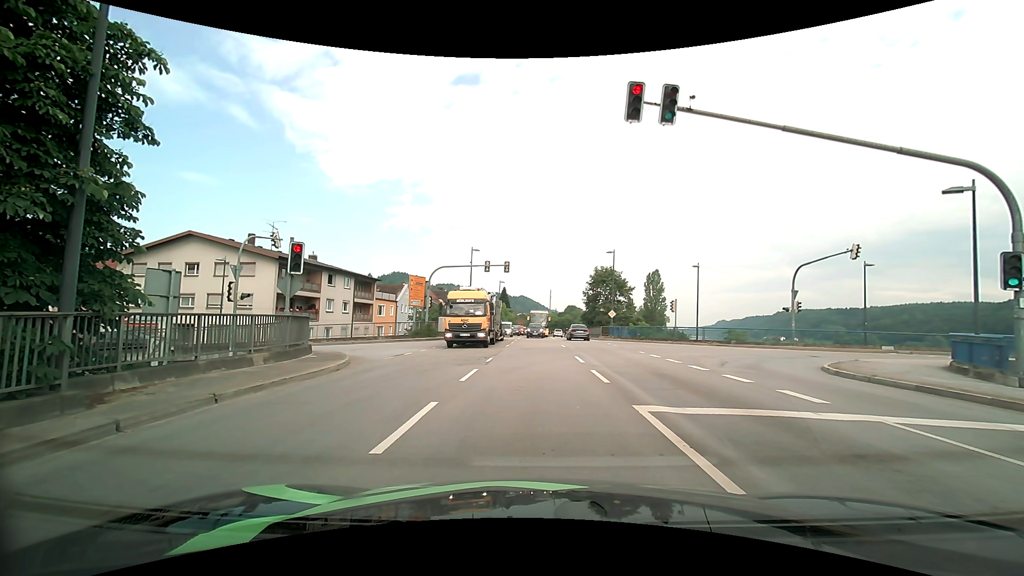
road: primary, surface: asphalt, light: Day
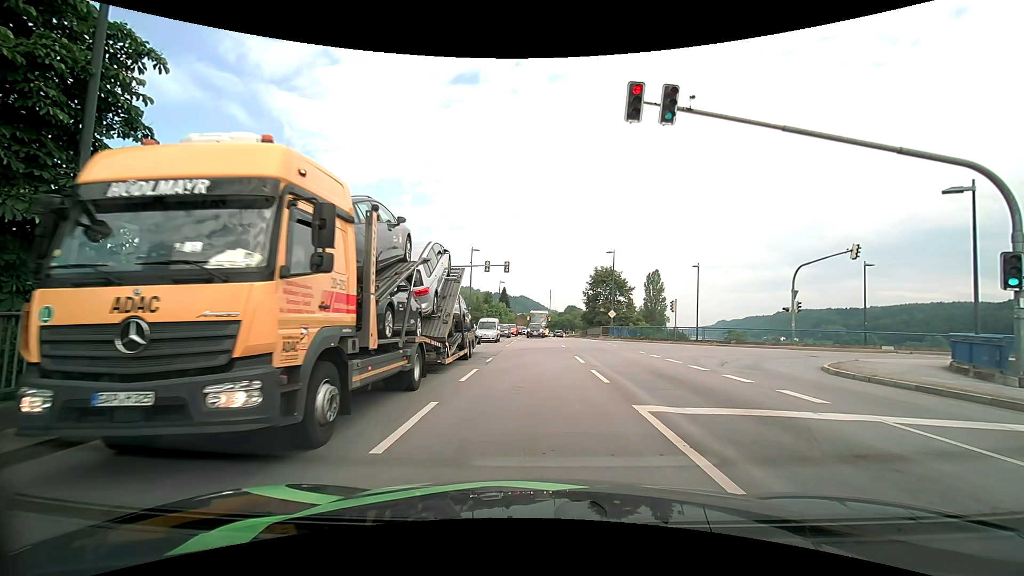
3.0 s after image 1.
(0.0, 0.0) m; 0°
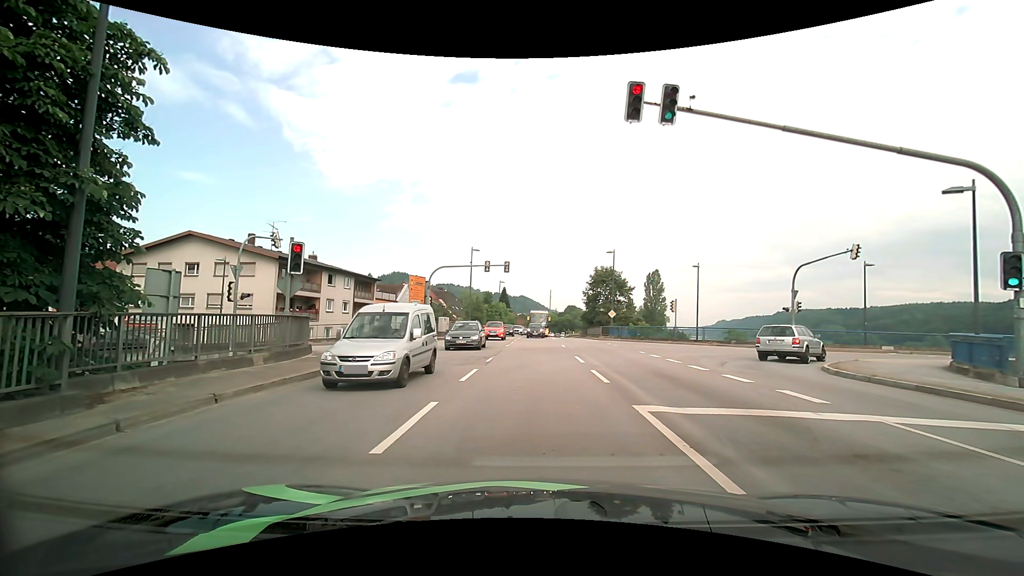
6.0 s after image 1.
(0.0, 0.0) m; 0°
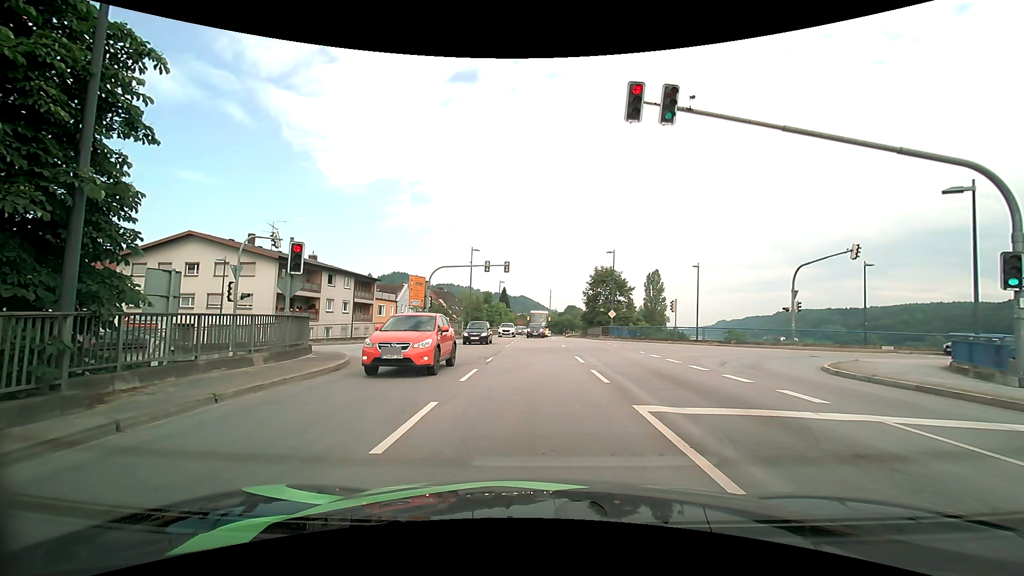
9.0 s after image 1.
(0.0, 0.0) m; 0°
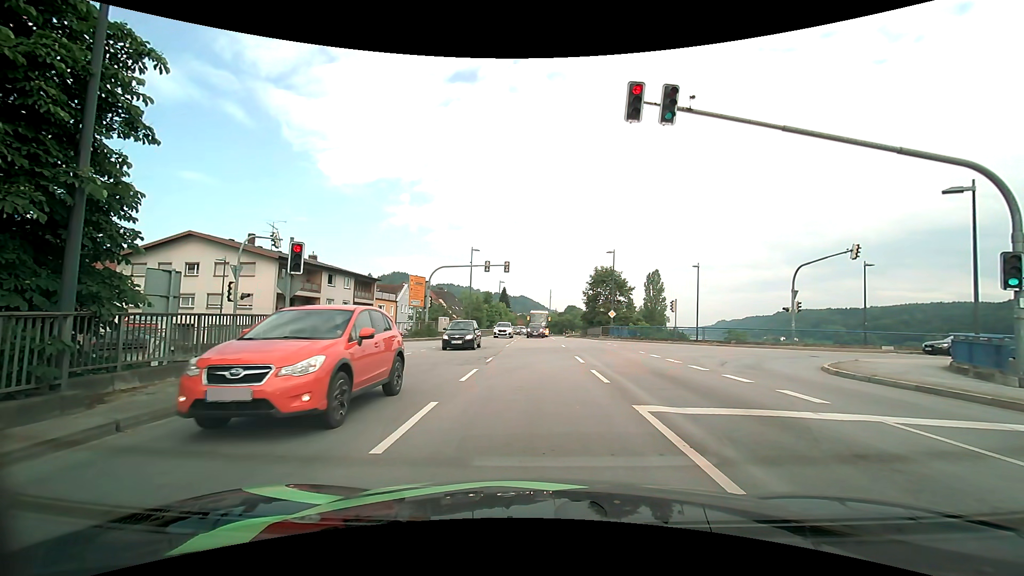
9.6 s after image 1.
(0.0, 0.0) m; 0°
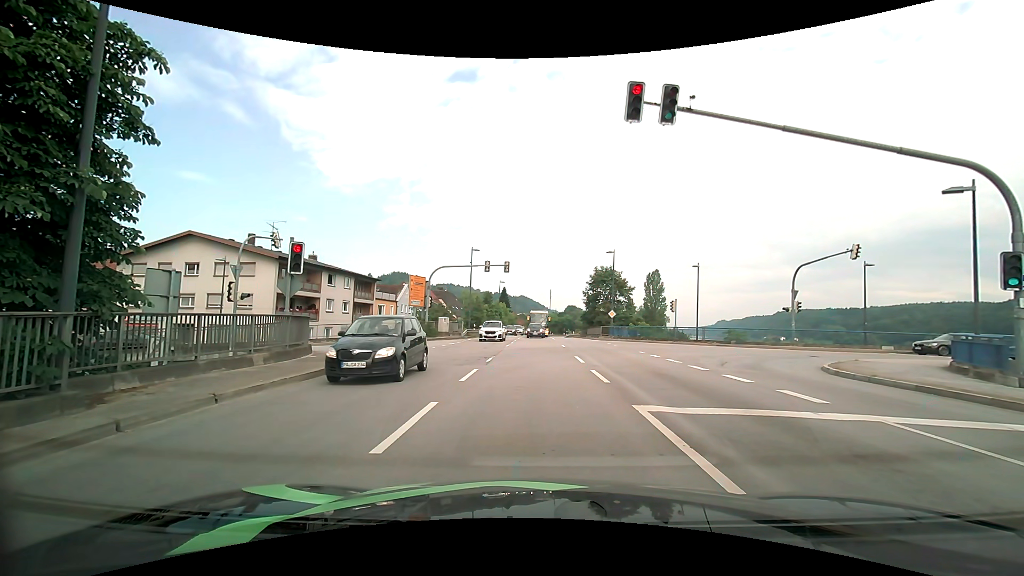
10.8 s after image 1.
(0.0, 0.0) m; 0°
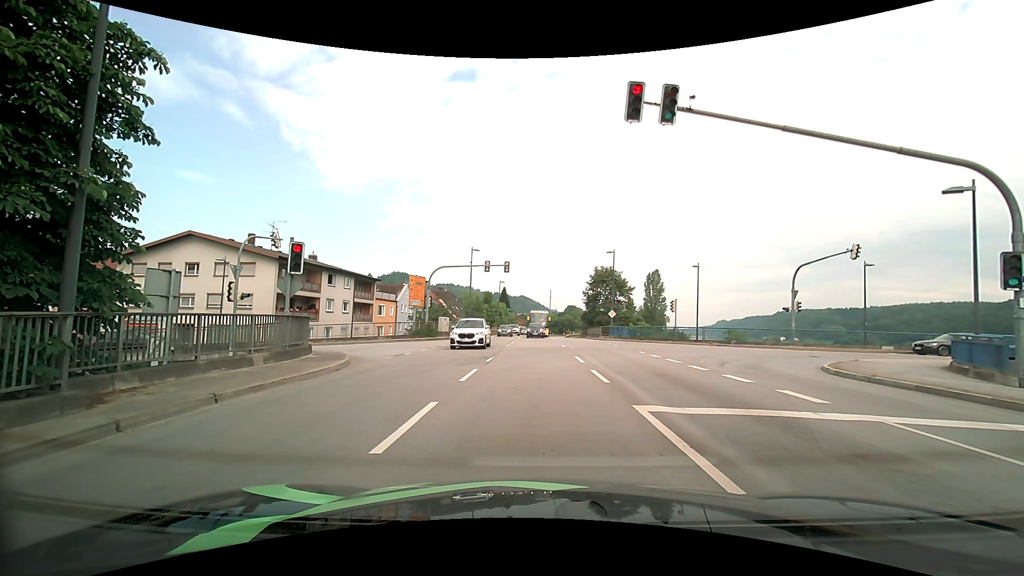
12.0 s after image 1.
(0.0, 0.0) m; 0°
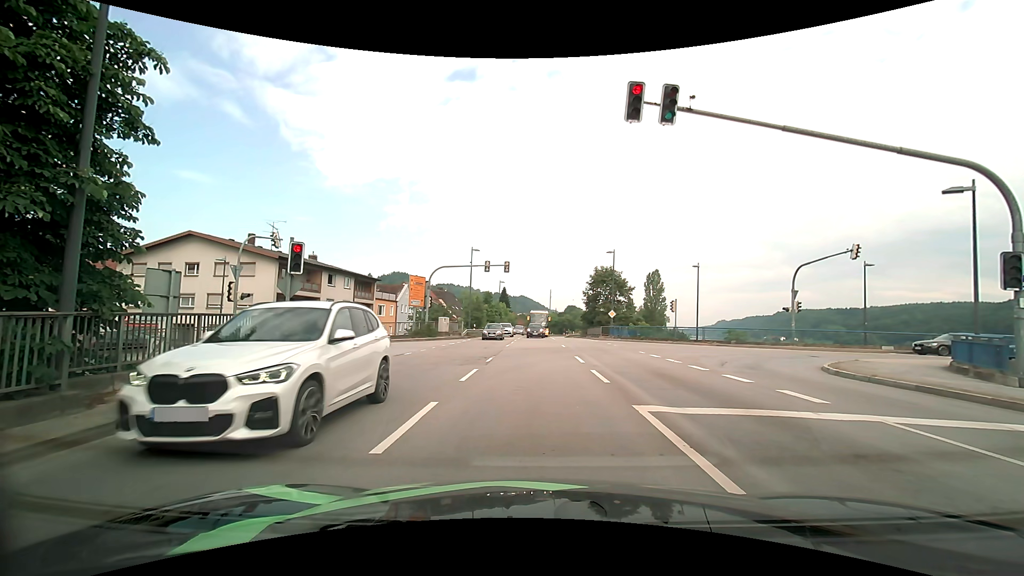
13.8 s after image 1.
(0.0, 0.0) m; 0°
